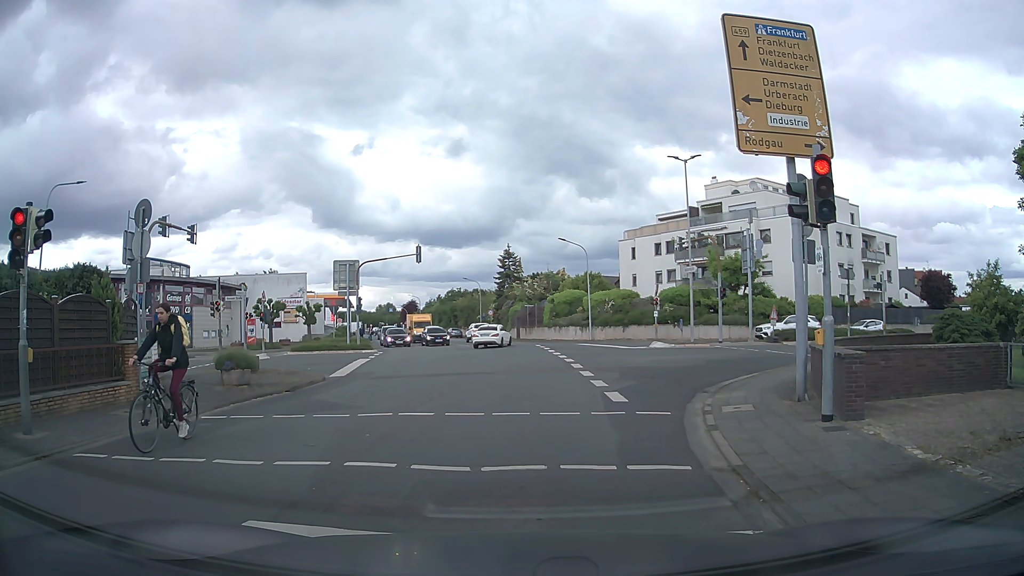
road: tertiary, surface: asphalt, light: Day
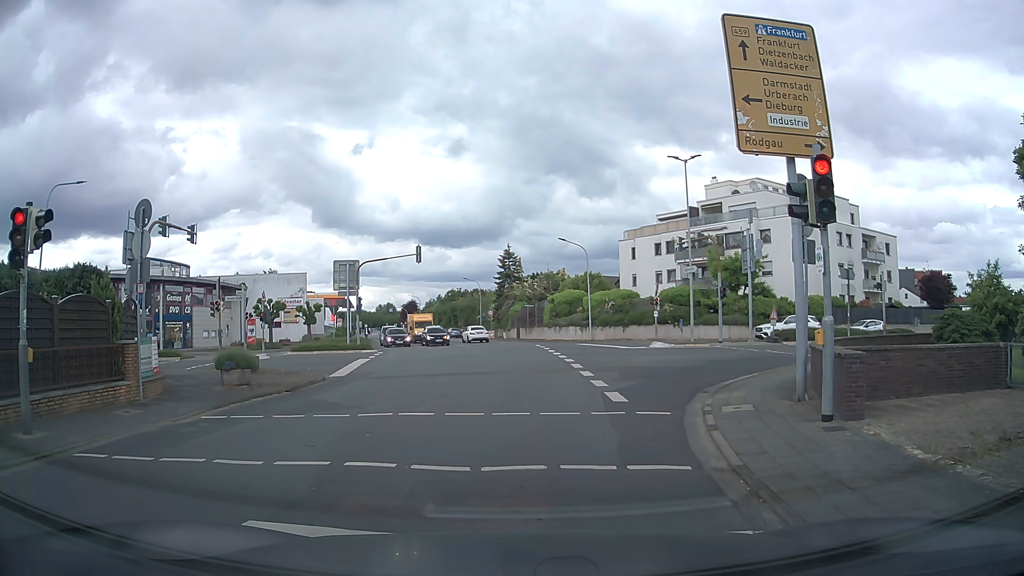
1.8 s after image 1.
(0.0, 0.0) m; 0°
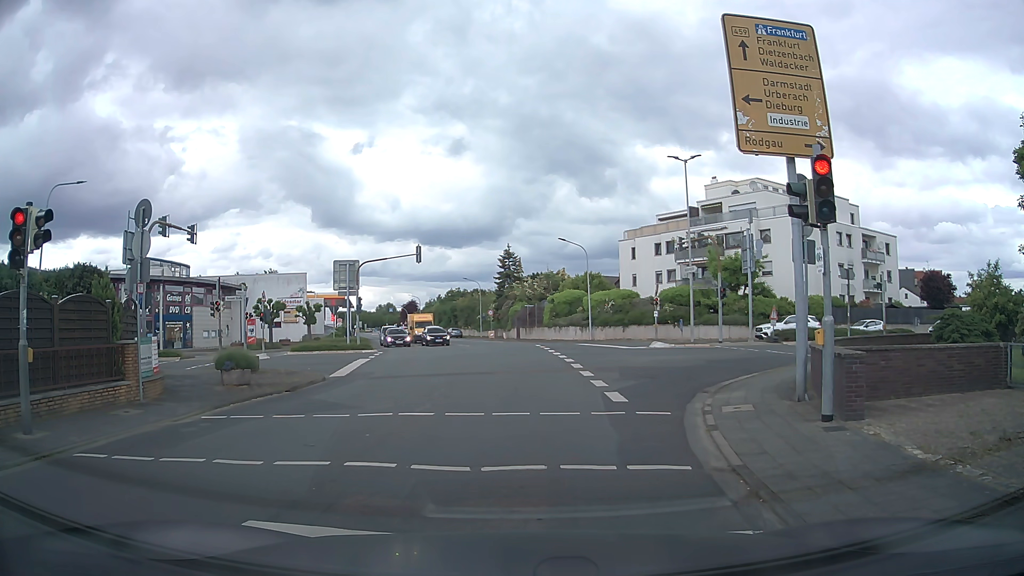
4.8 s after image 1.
(0.0, 0.0) m; 0°
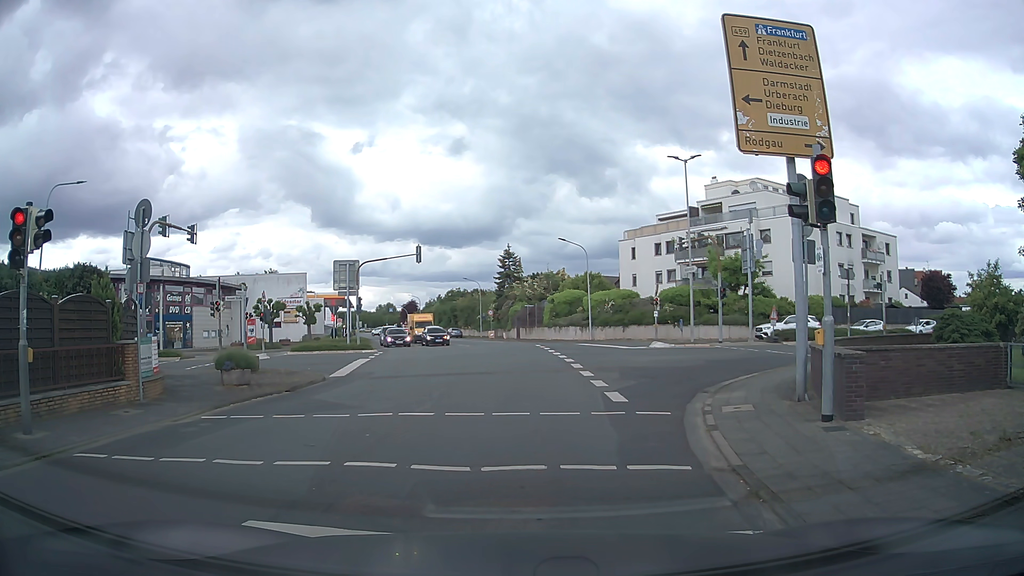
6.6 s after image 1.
(0.0, 0.0) m; 0°
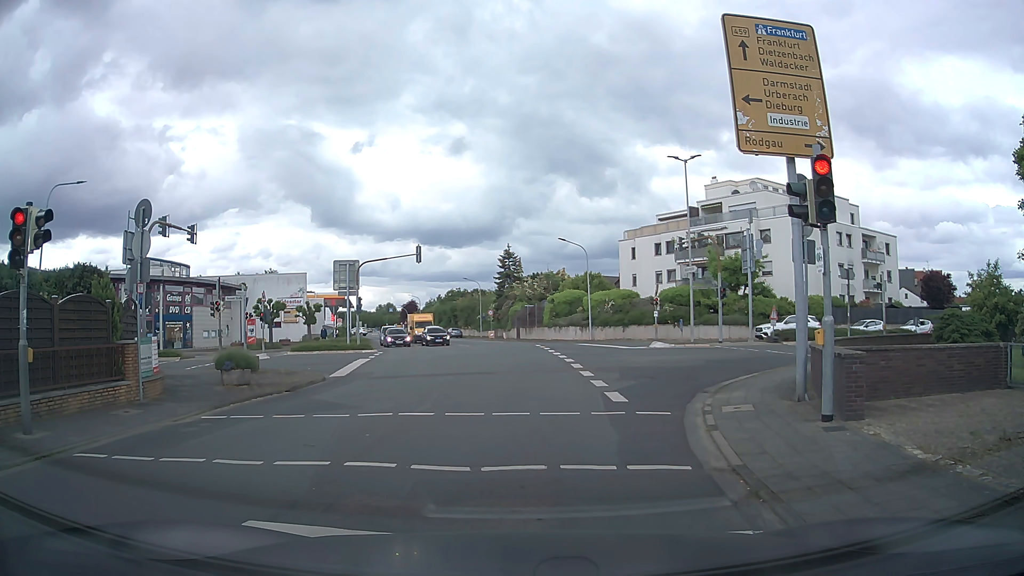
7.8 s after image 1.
(0.0, 0.0) m; 0°
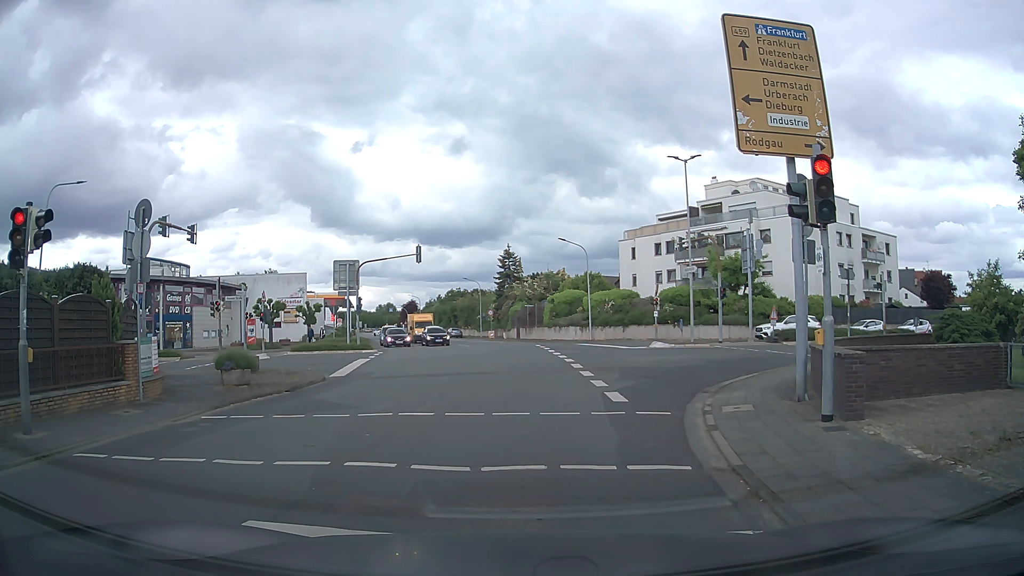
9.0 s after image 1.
(0.0, 0.0) m; 0°
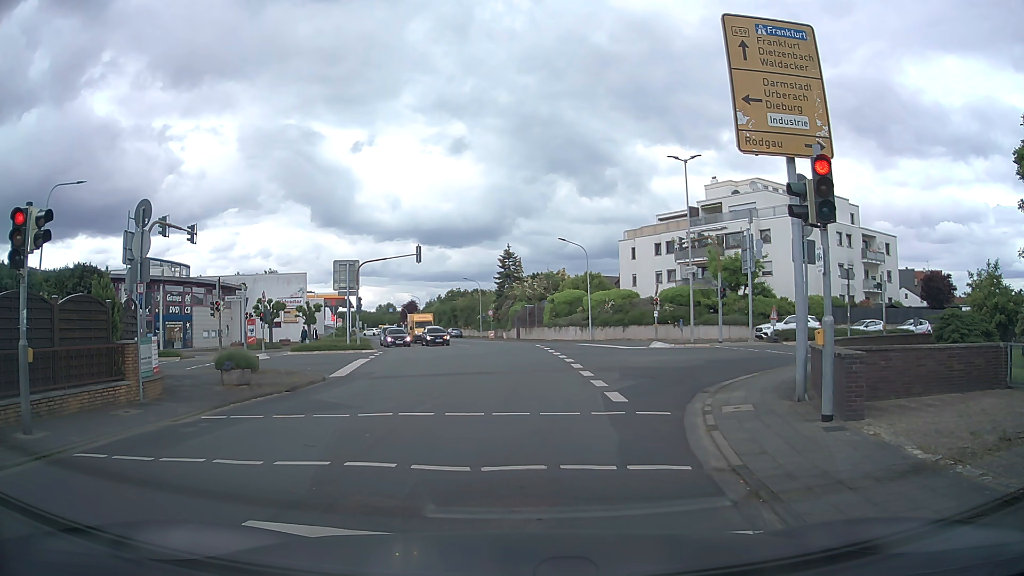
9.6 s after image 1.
(0.0, 0.0) m; 0°
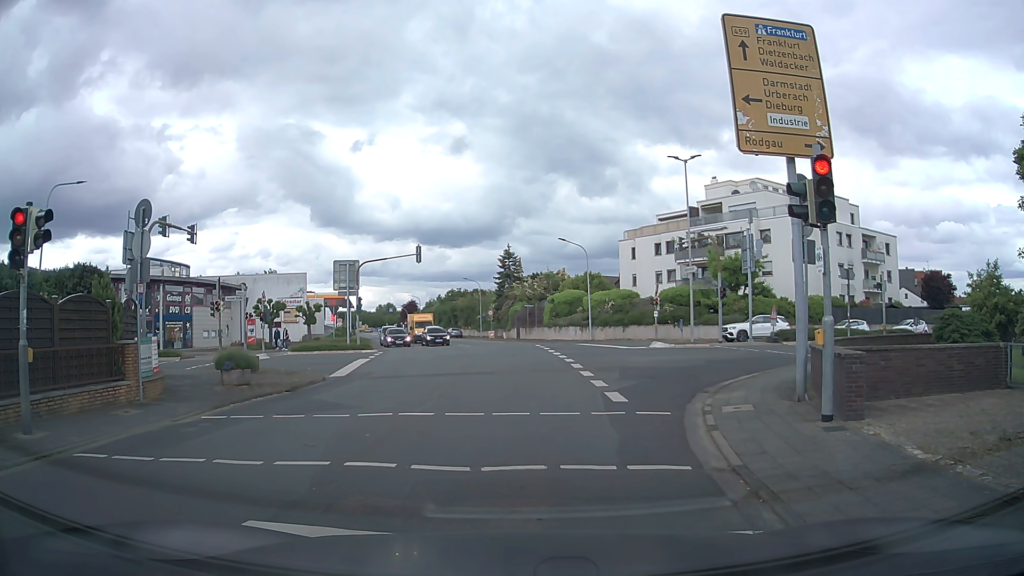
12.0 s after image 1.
(0.0, 0.0) m; 0°
(0, +10) (-1, +20) (-1, +30) (-2, +40) (-3, +50) (-6, +59) (-9, +69) (-12, +78) (-15, +88) (-18, +98) m
